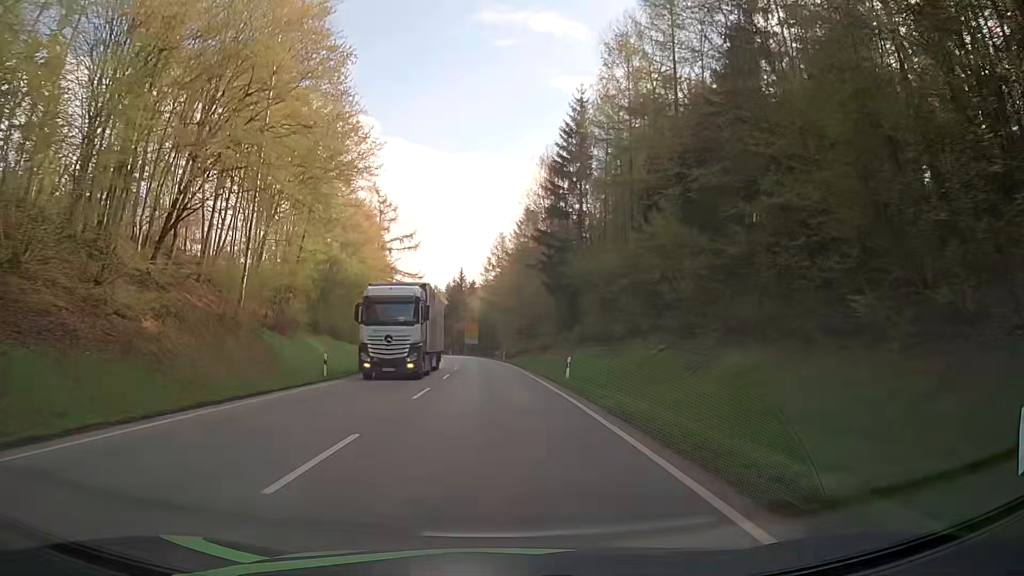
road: secondary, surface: asphalt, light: Day
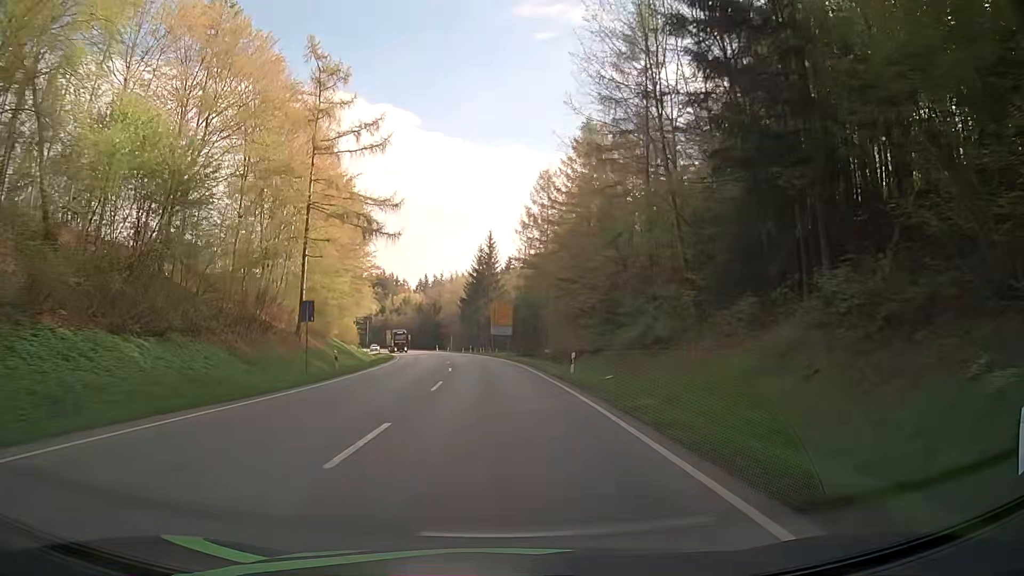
(-1.5, +45.2) m; -4°
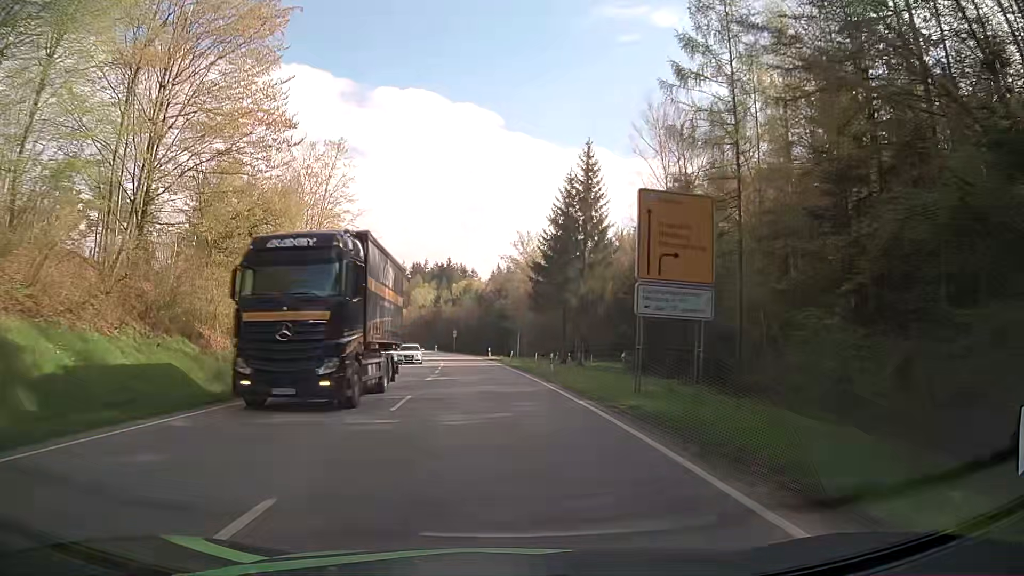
(-2.4, +53.8) m; -7°
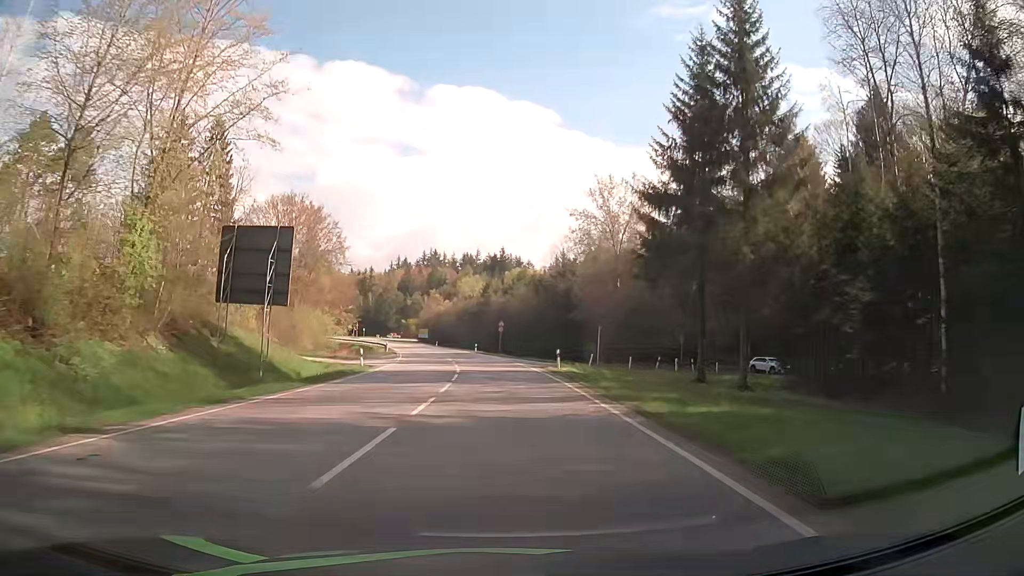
(-1.1, +32.2) m; -4°
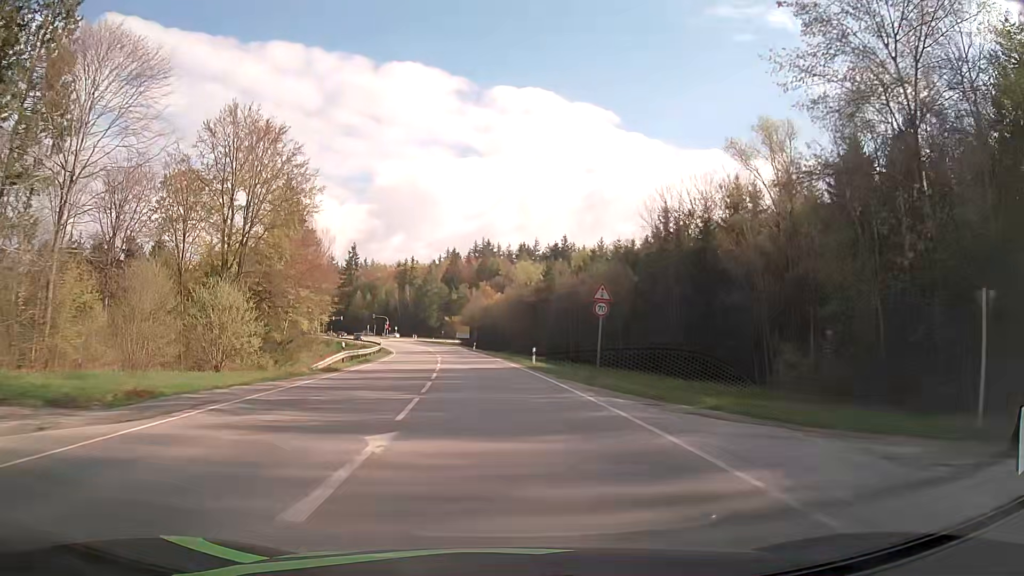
(-2.1, +43.4) m; -6°
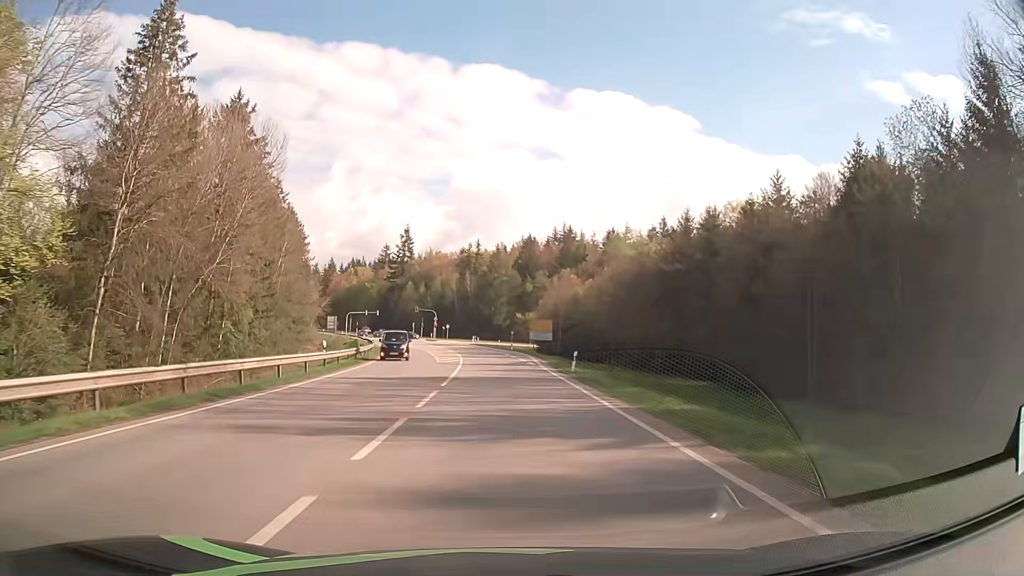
(-3.0, +51.6) m; -6°
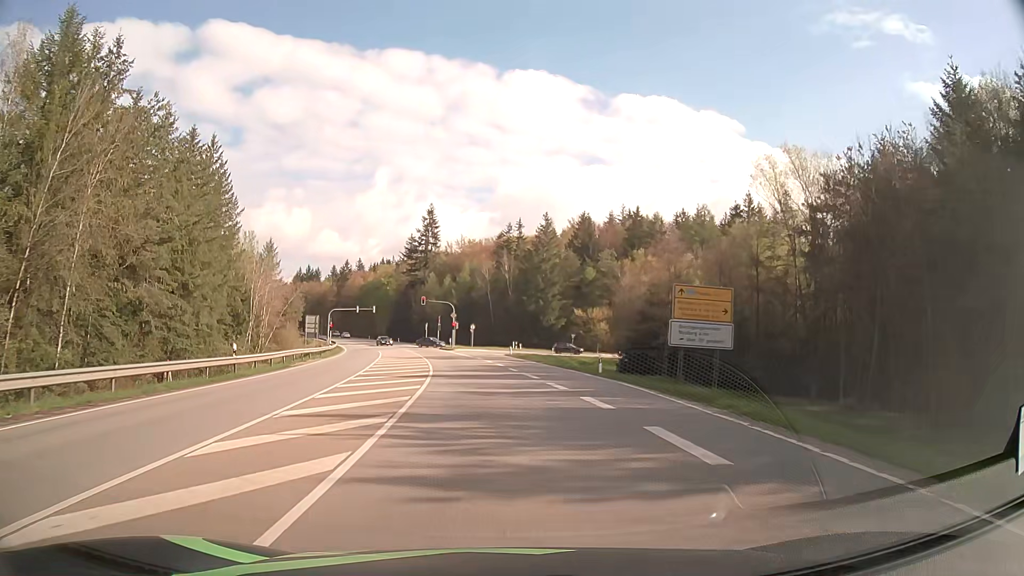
(-1.6, +48.0) m; -4°
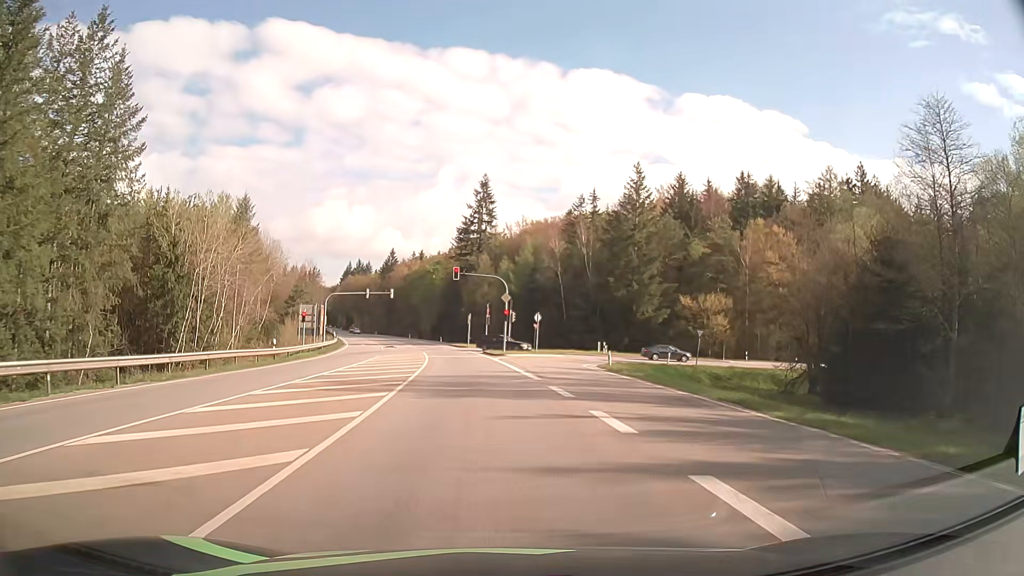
(-1.6, +33.6) m; -6°
(0, +10) (-1, +20) (-1, +30) (-2, +40) (-3, +50) (-5, +60) (-7, +70) (-9, +79) (-11, +89) (-13, +99) m
